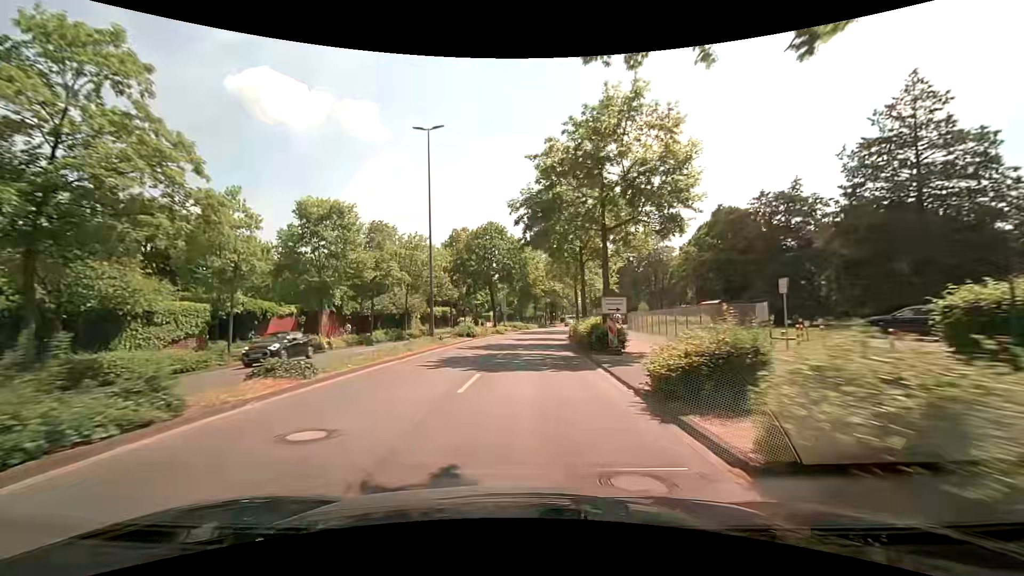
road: primary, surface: asphalt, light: Day
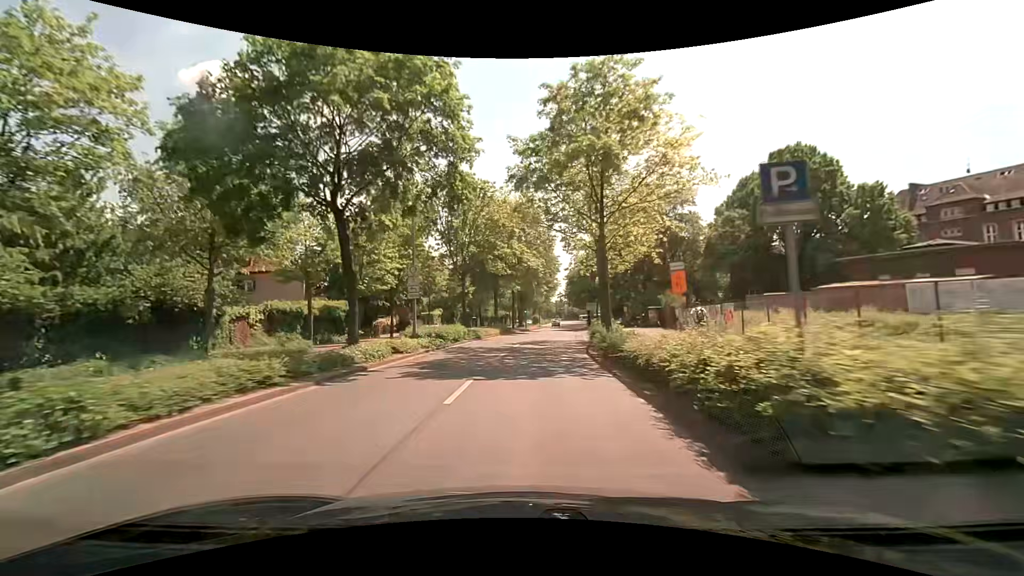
(+1.6, +37.0) m; +4°
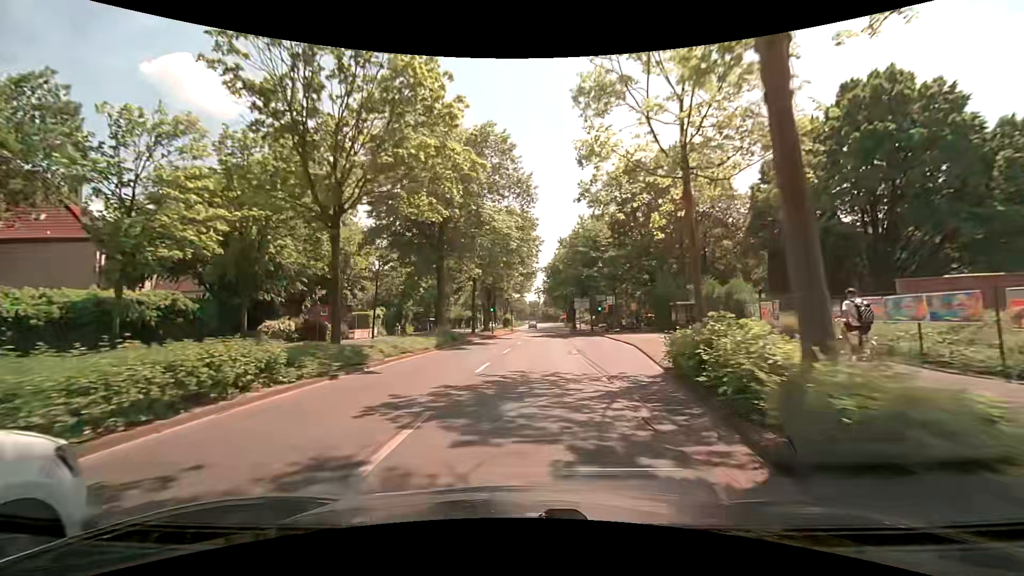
(+0.7, +21.3) m; +4°
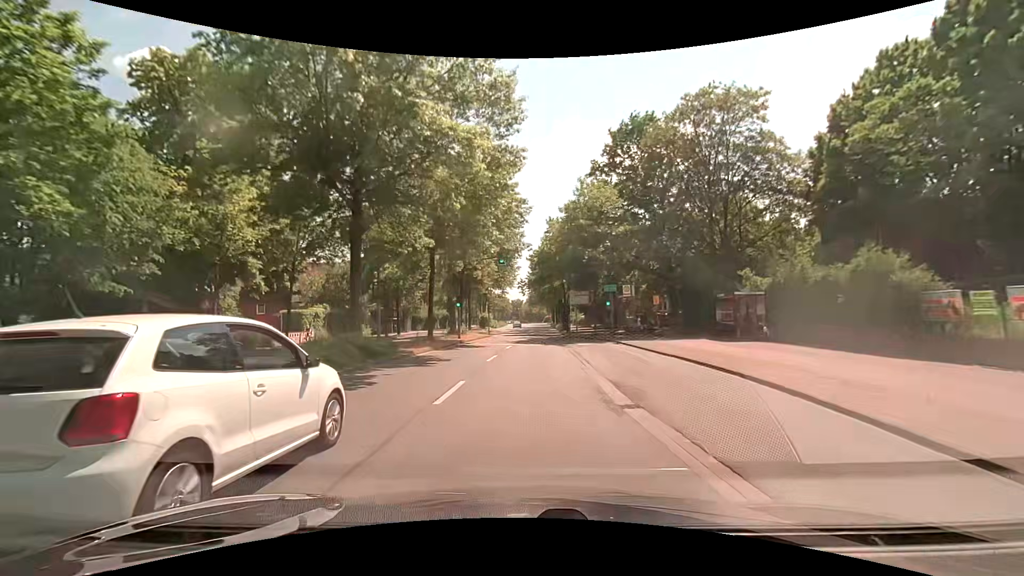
(0.0, +14.1) m; +1°
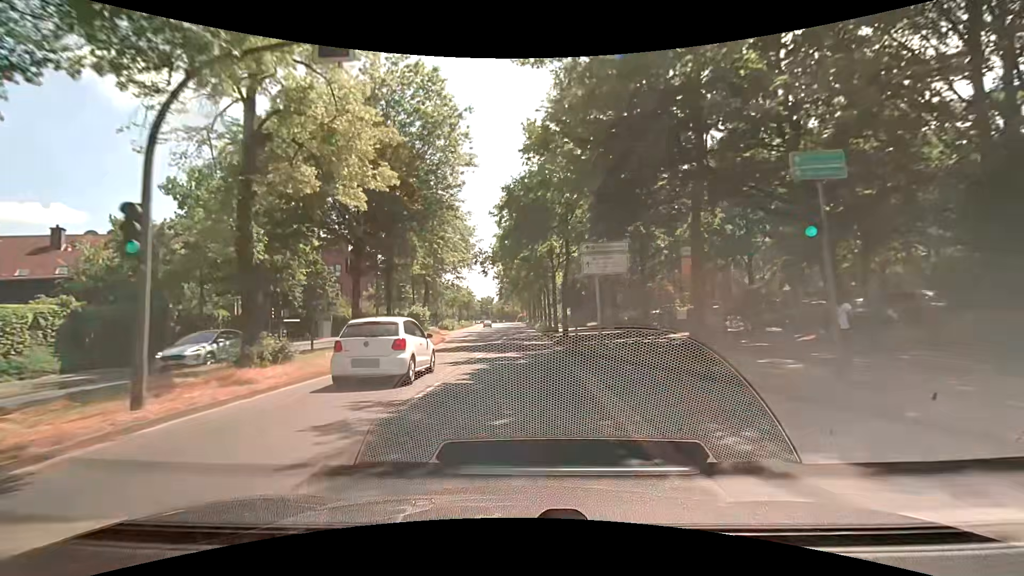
(+1.0, +28.0) m; +4°
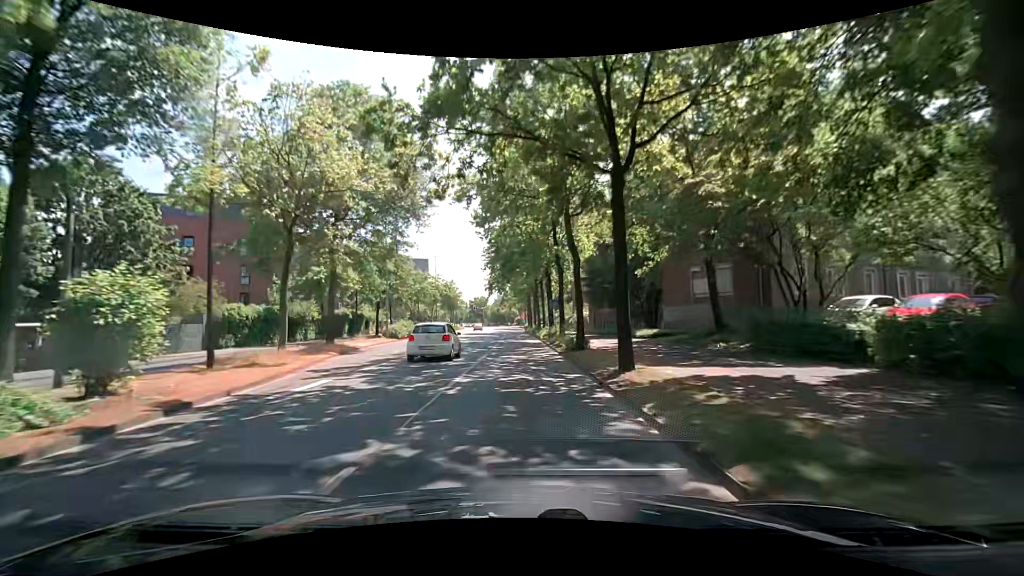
(-0.1, +27.7) m; +1°
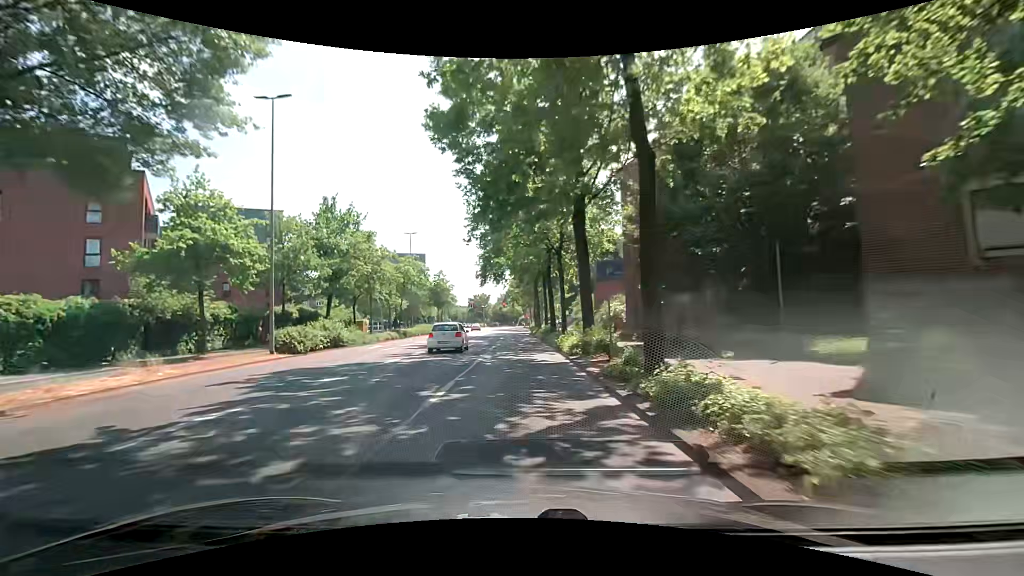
(-0.4, +20.5) m; -2°
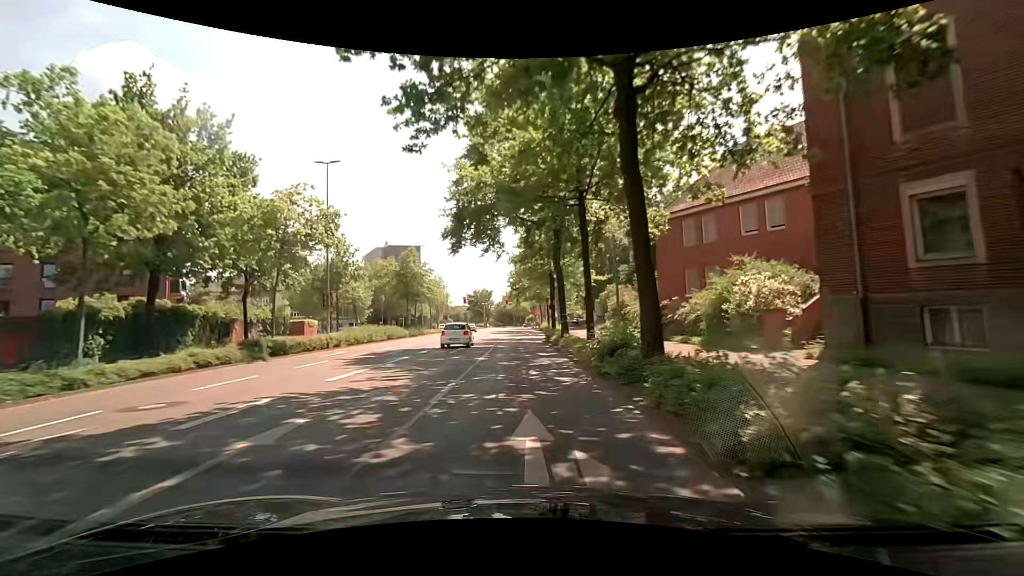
(+0.2, +27.0) m; -1°
